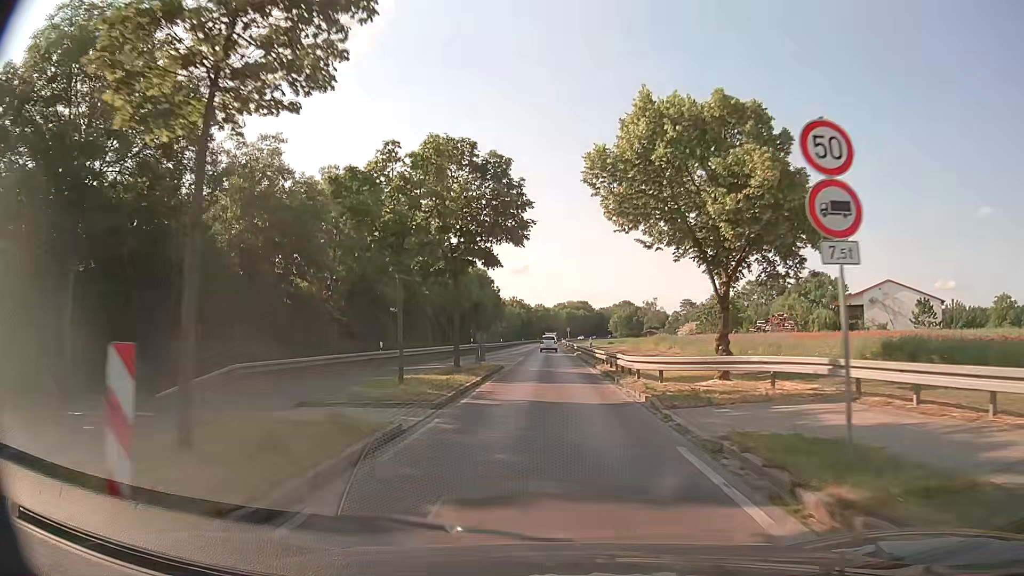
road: secondary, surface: asphalt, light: Day
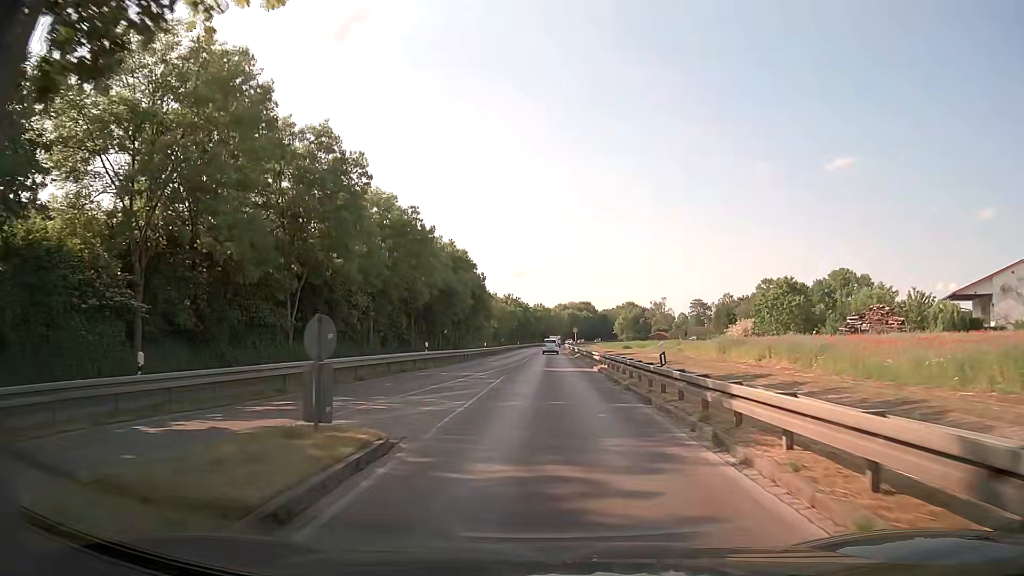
(-0.1, +21.8) m; 0°
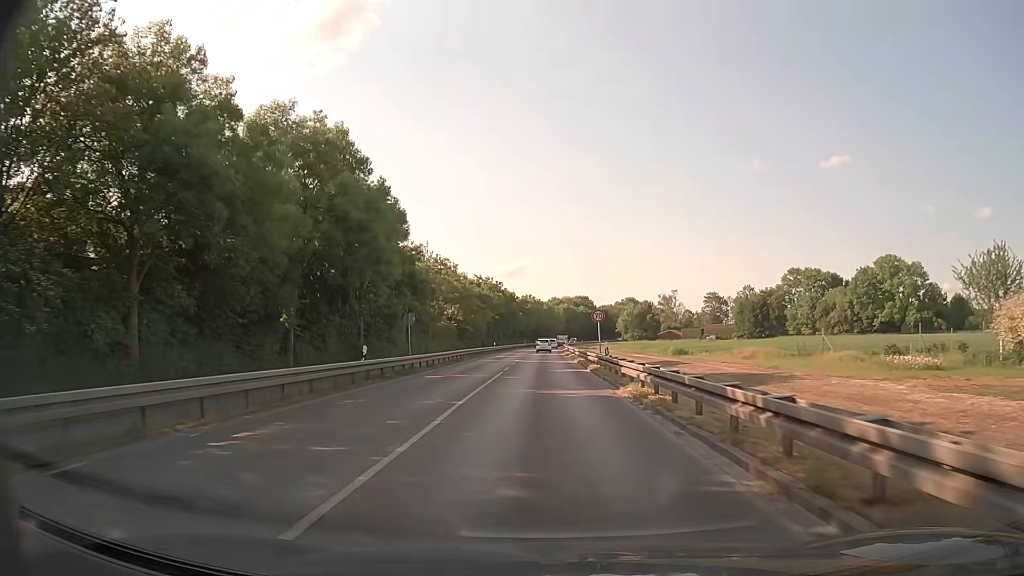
(-0.3, +38.5) m; 0°
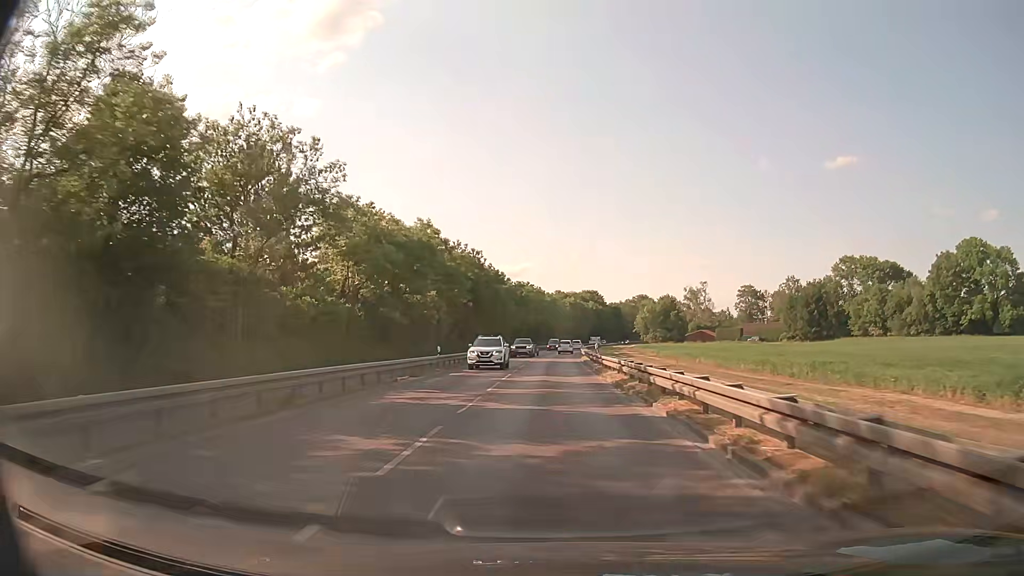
(-0.4, +42.3) m; 0°
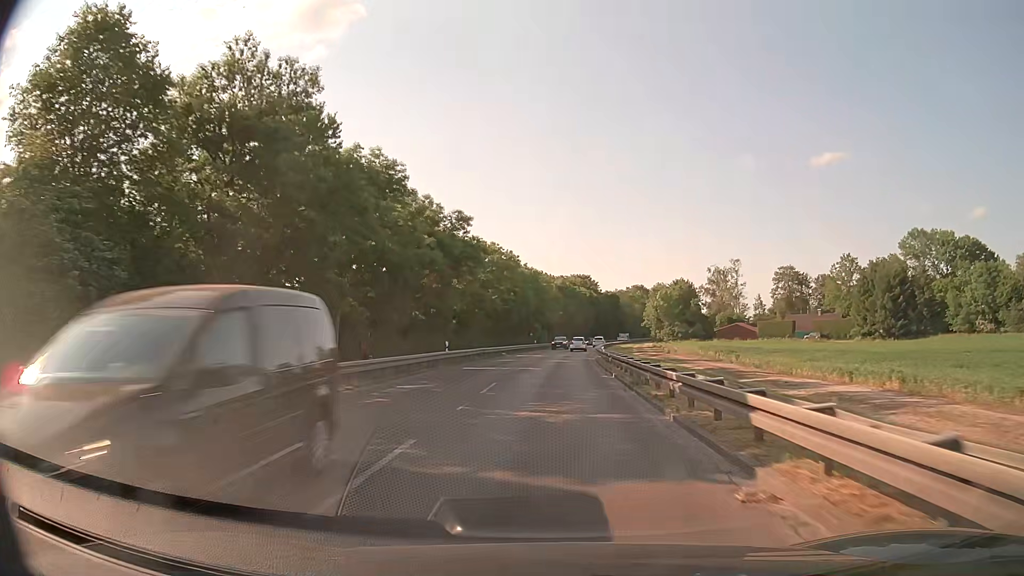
(+0.7, +49.7) m; +1°
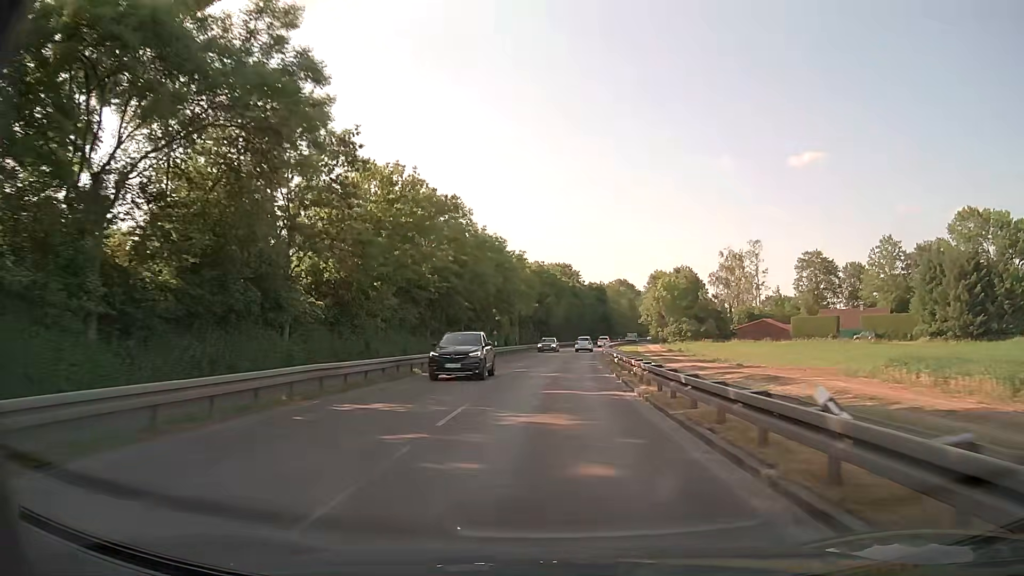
(+0.6, +30.2) m; +2°
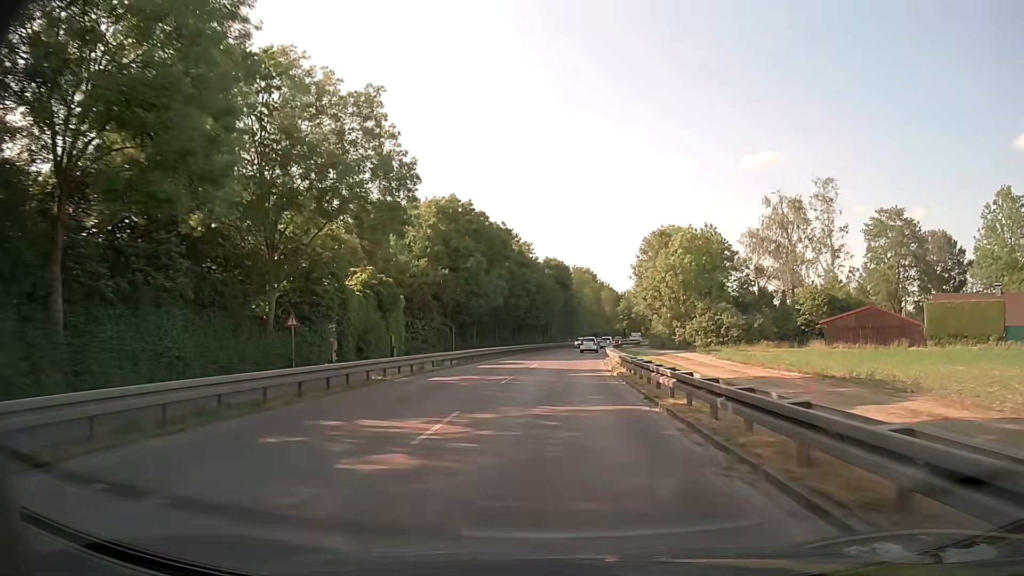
(+1.8, +49.4) m; +4°
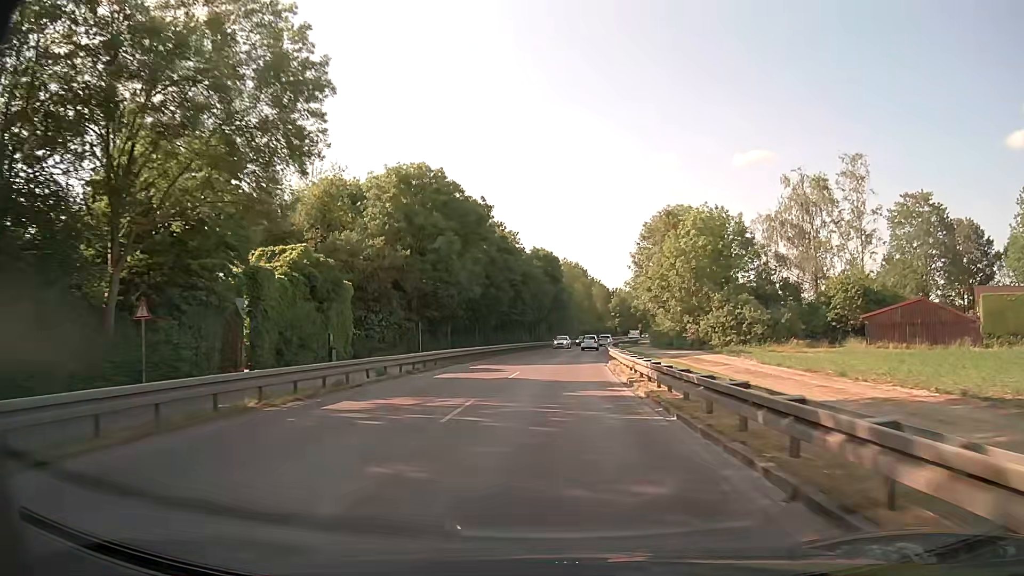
(+0.1, +9.8) m; +1°
